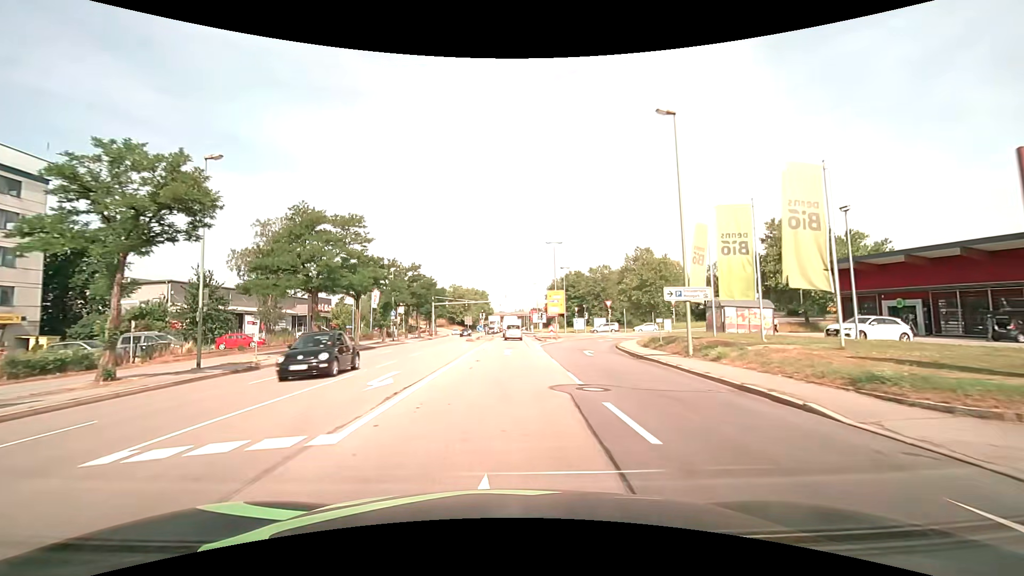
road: primary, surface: asphalt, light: Day
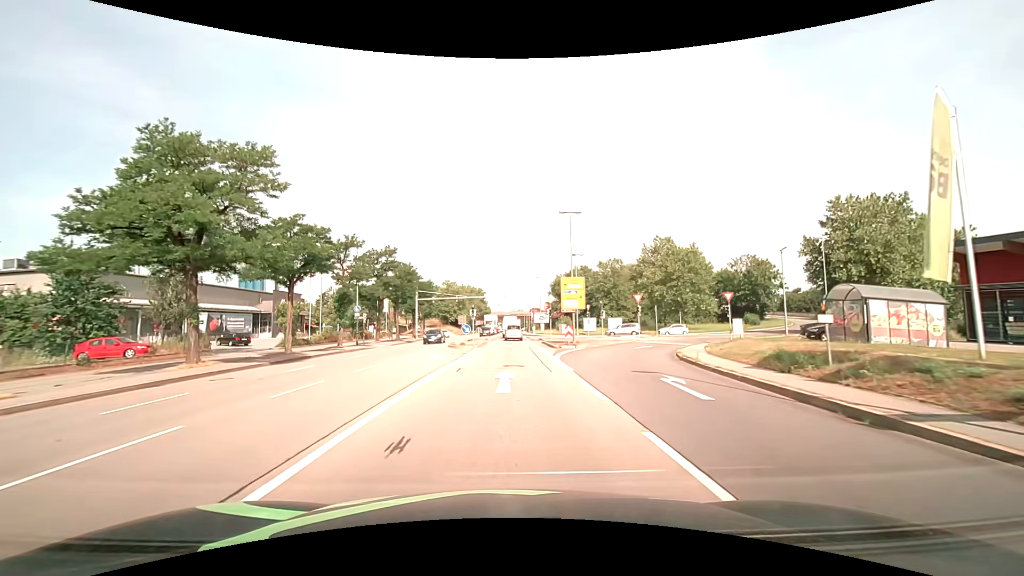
(+0.1, +14.5) m; 0°
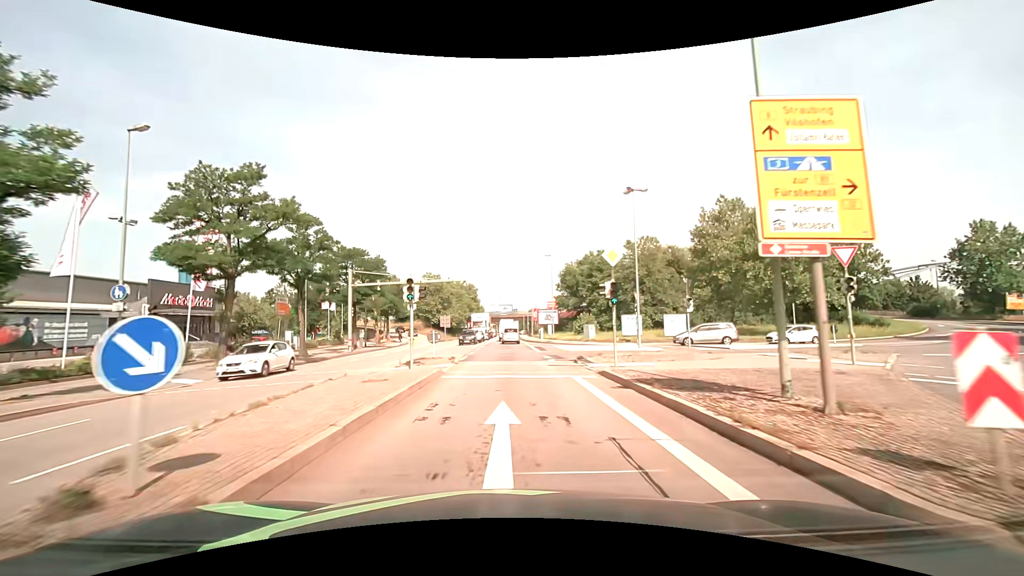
(+0.1, +29.4) m; 0°
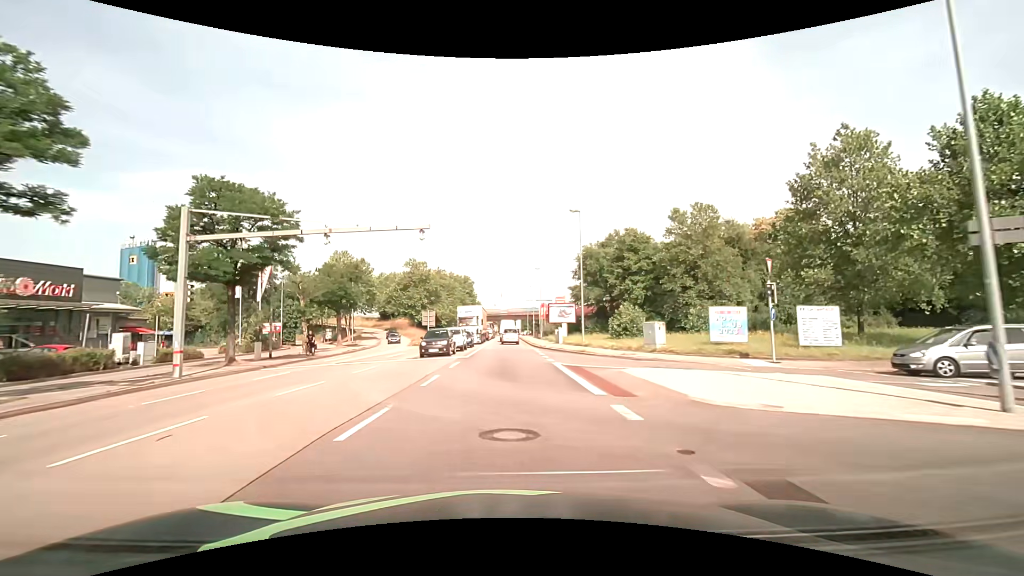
(0.0, +22.6) m; 0°
(0, +10) (0, +20) (0, +30) (0, +40) (0, +50) (0, +60) (0, +70) (0, +80) (0, +90) (0, +100) m
